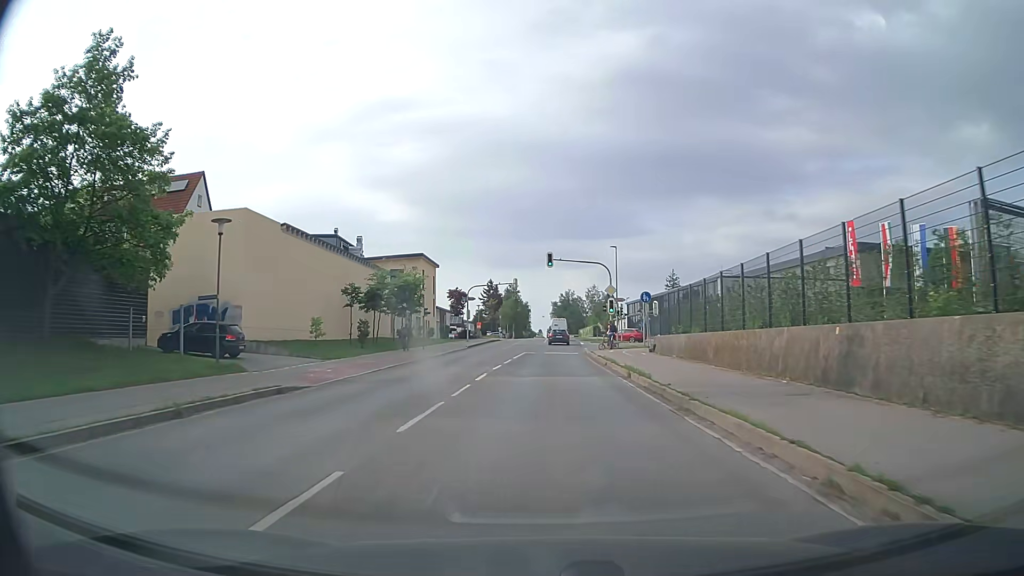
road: secondary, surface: asphalt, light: Day
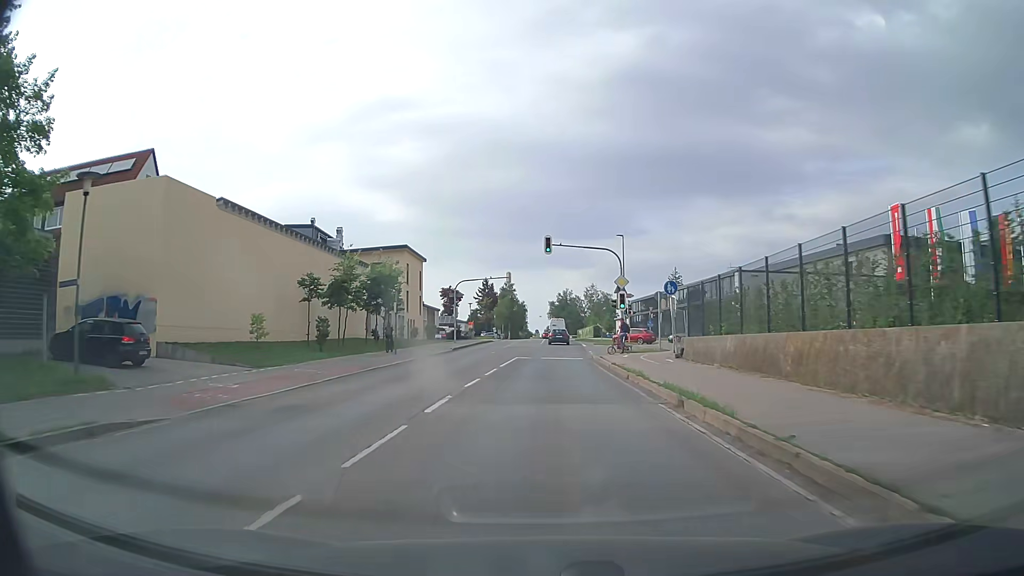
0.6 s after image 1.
(0.0, +7.8) m; 0°
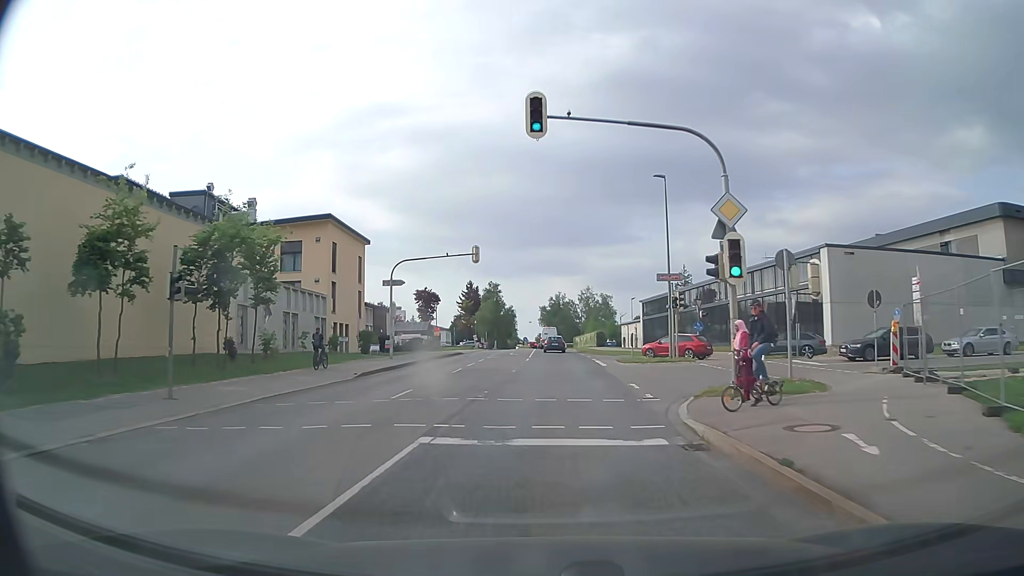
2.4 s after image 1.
(+0.2, +23.3) m; +1°
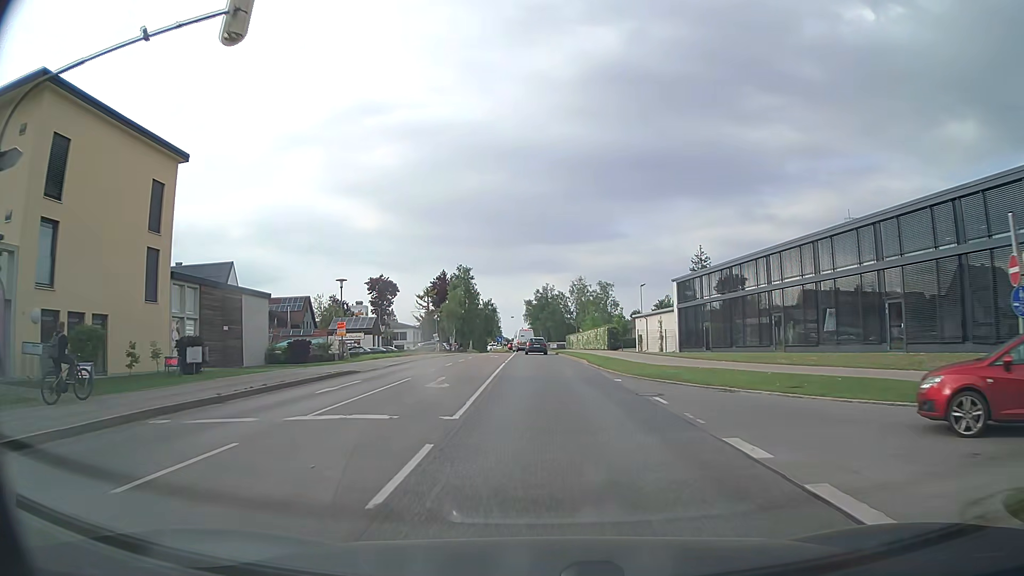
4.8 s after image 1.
(+0.3, +30.8) m; +1°
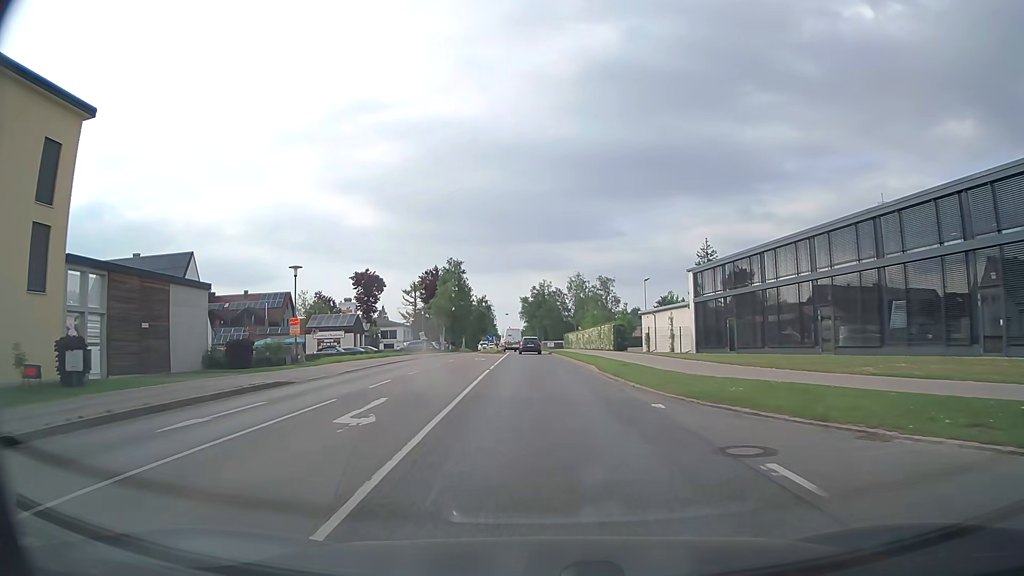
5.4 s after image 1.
(0.0, +7.7) m; 0°
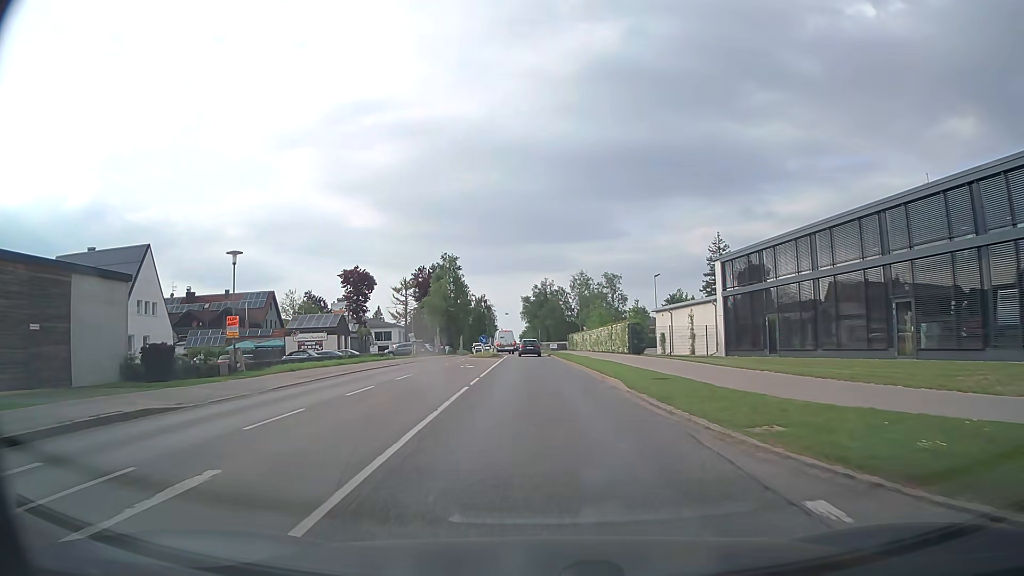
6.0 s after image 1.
(0.0, +7.7) m; 0°
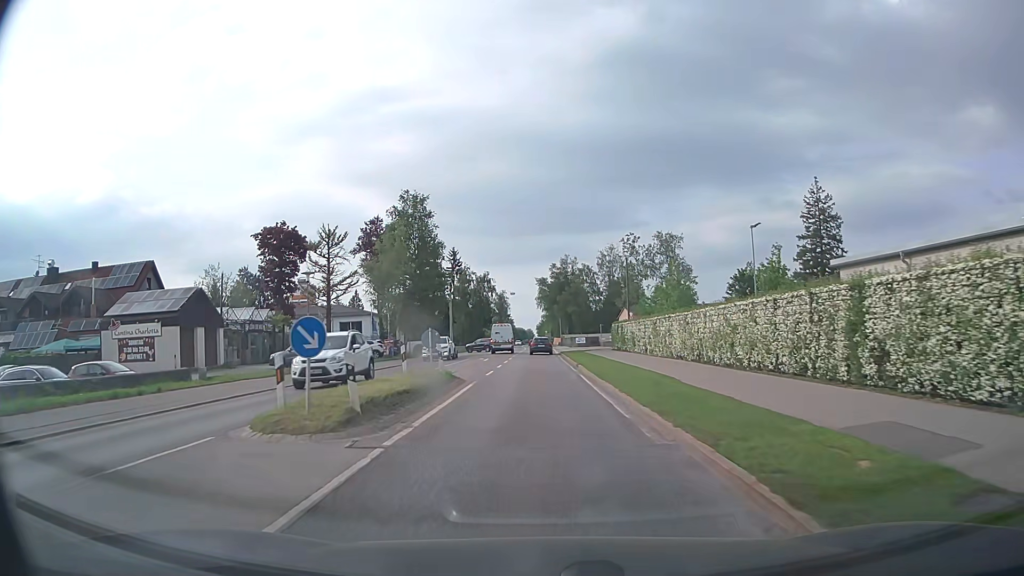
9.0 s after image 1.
(-0.7, +38.0) m; -2°
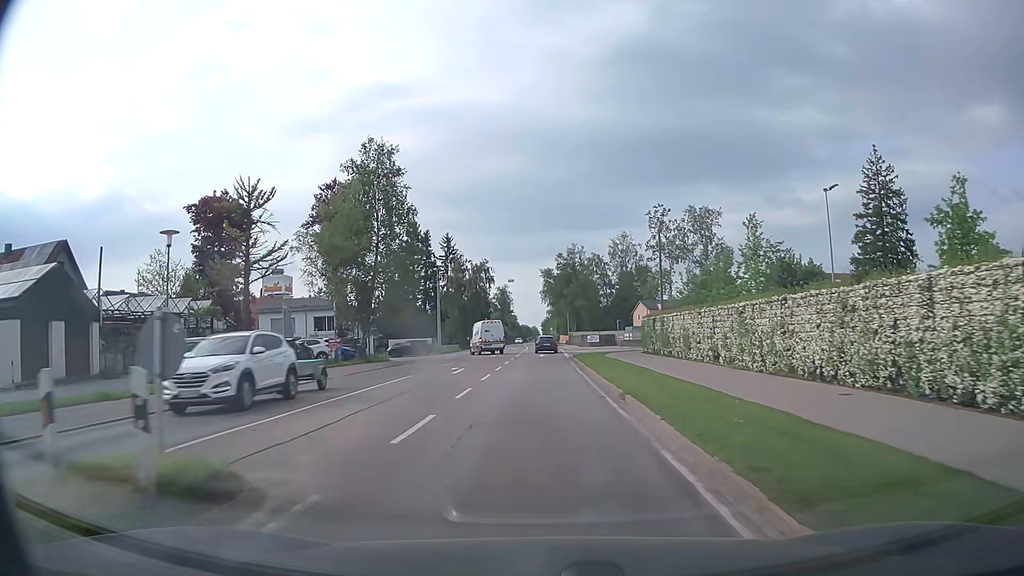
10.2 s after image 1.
(0.0, +15.2) m; 0°
(0, +10) (0, +20) (0, +30) (0, +40) (0, +50) (0, +60) (0, +70) (0, +80) (0, +90) (-1, +100) m
